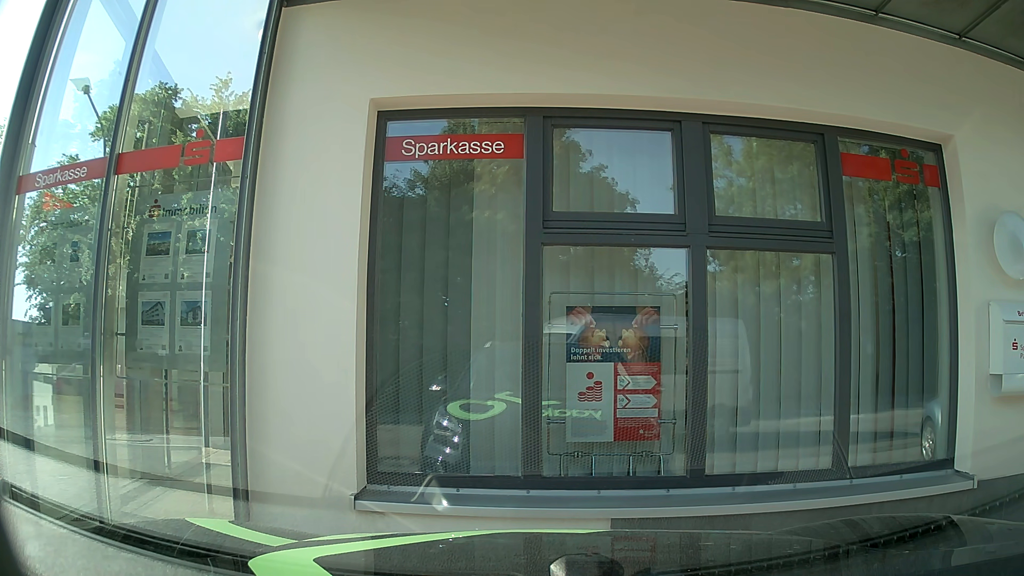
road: unclassified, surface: asphalt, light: Day
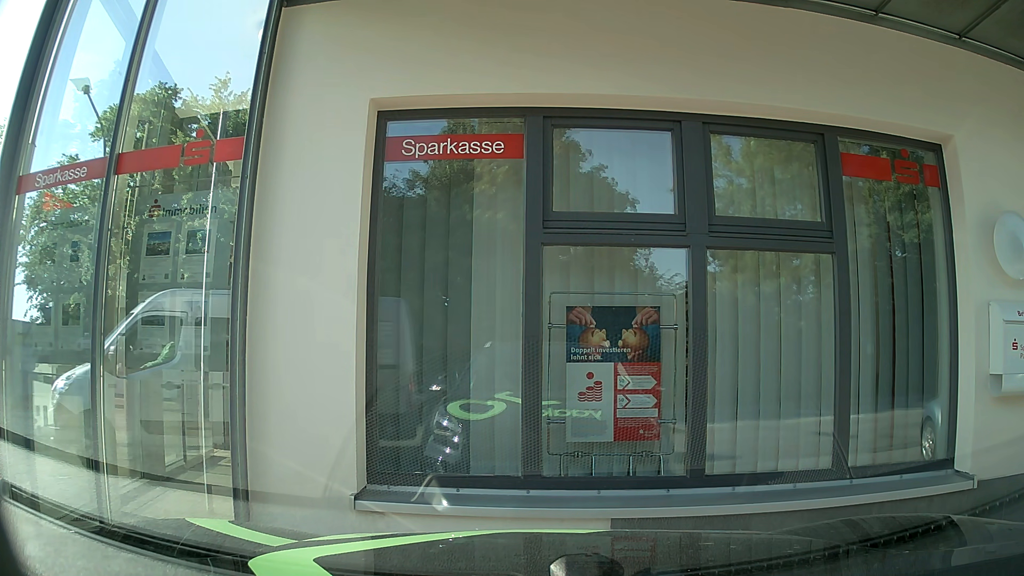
(0.0, 0.0) m; 0°
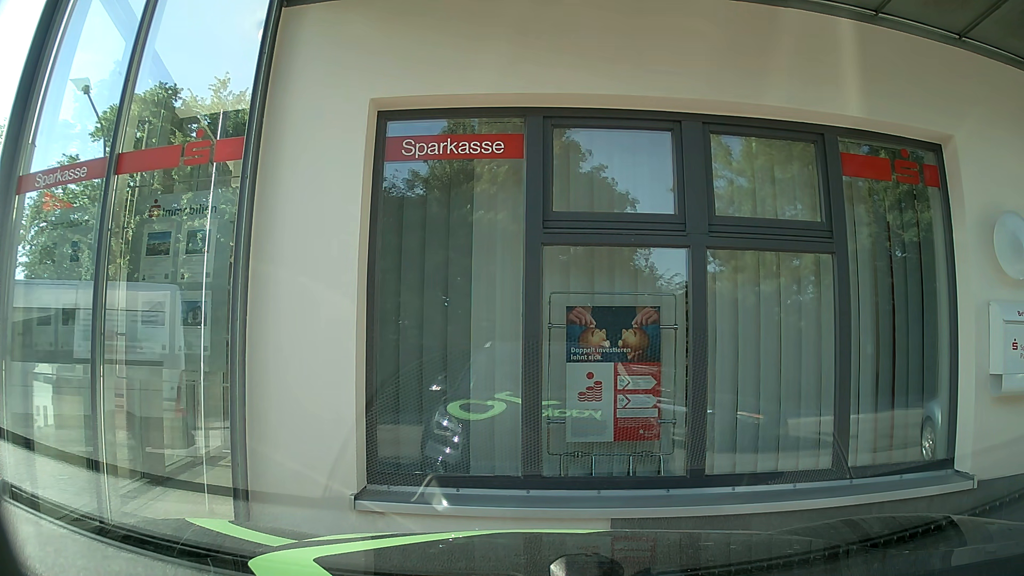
(0.0, 0.0) m; 0°
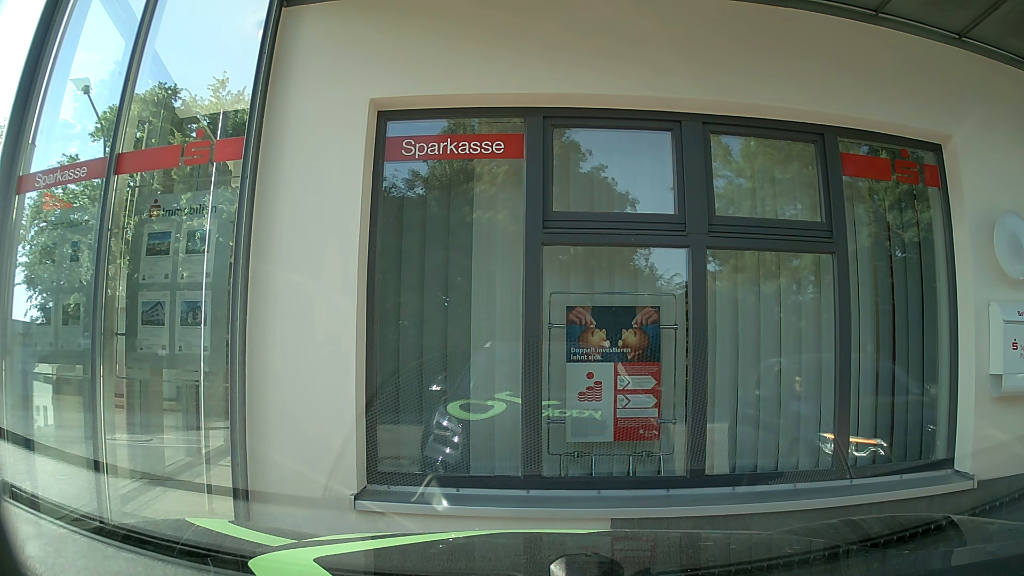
(0.0, 0.0) m; 0°
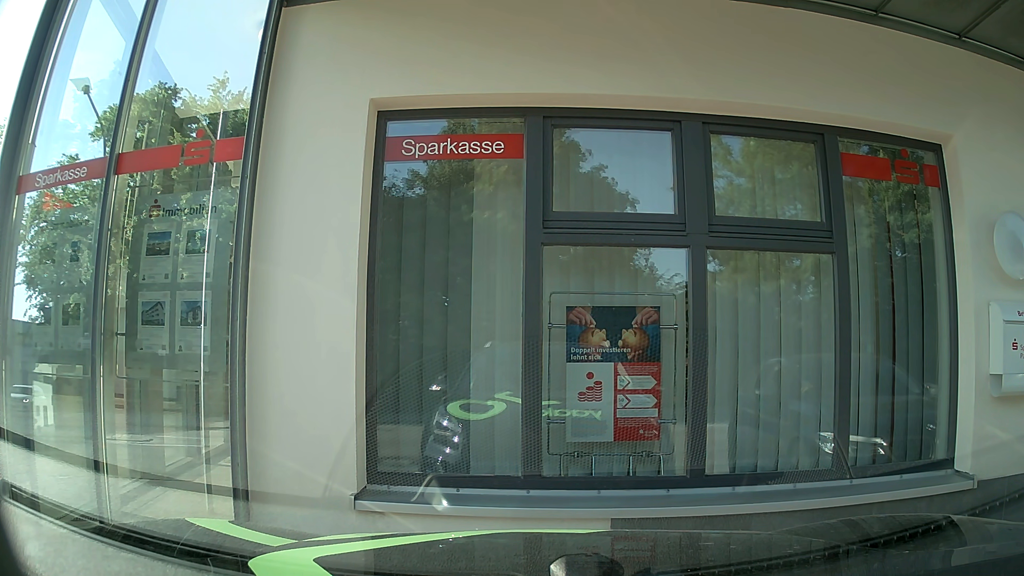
(0.0, 0.0) m; 0°
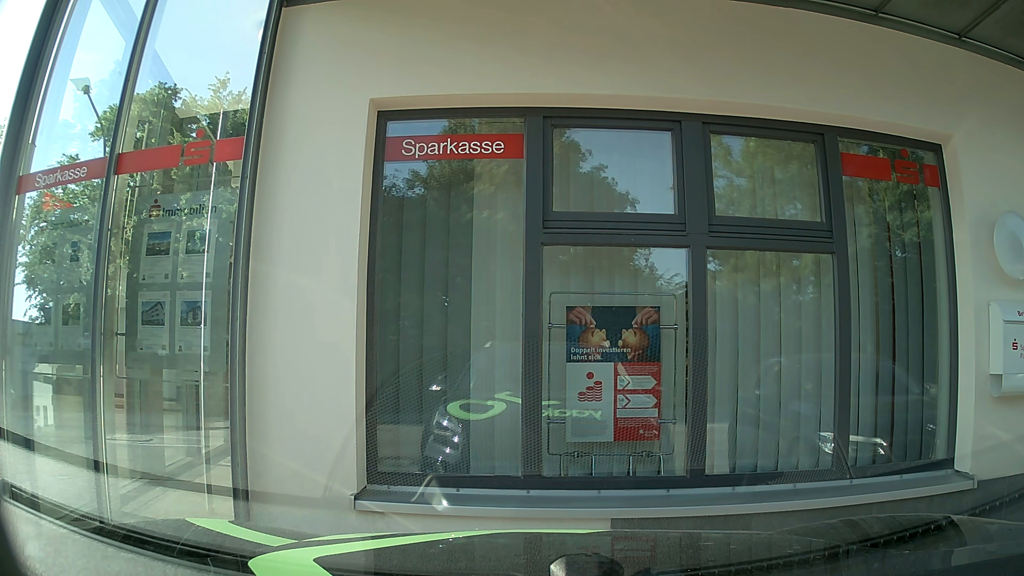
(0.0, 0.0) m; 0°
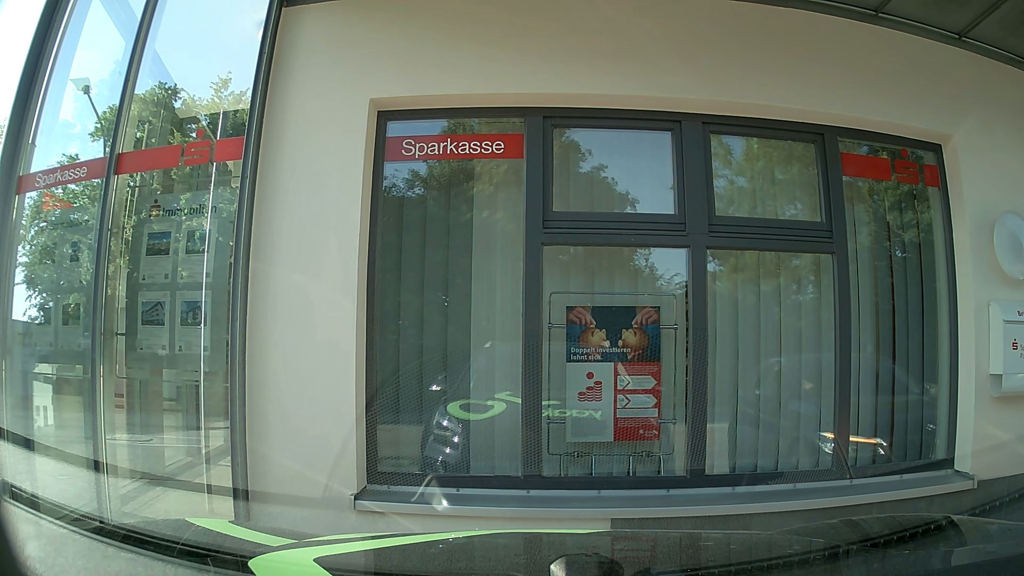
(0.0, 0.0) m; 0°
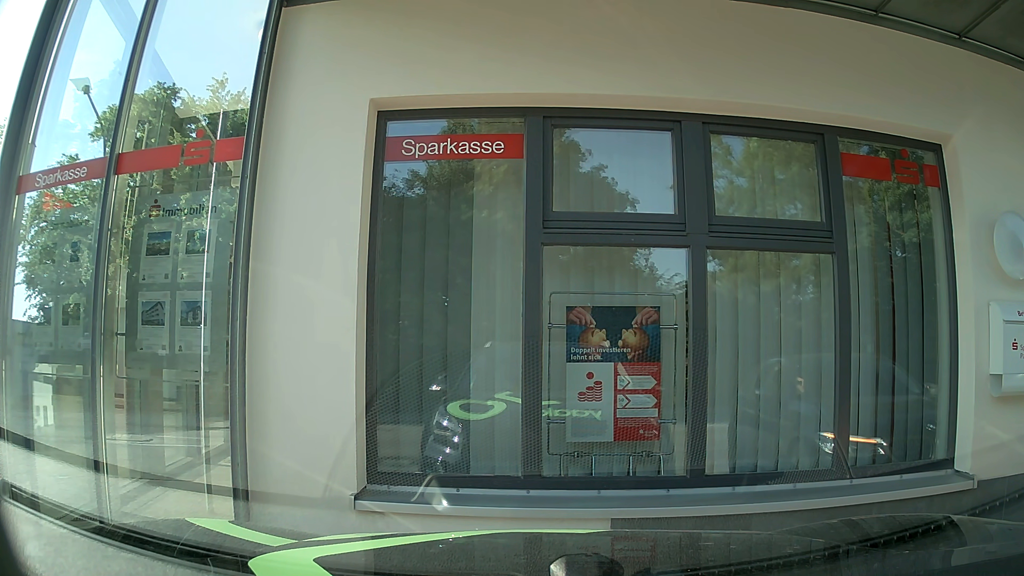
(0.0, 0.0) m; 0°
